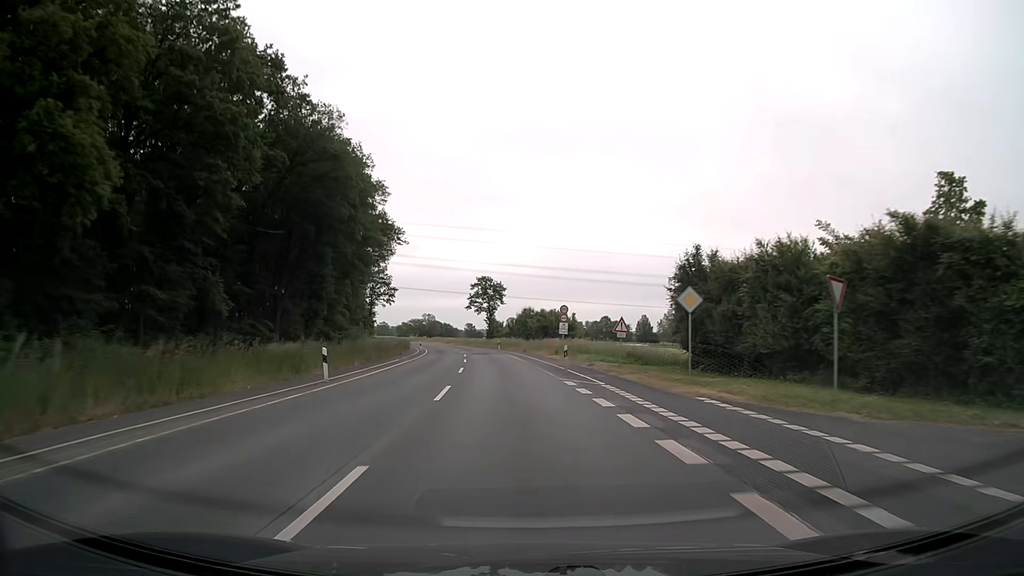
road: secondary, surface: asphalt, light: Day
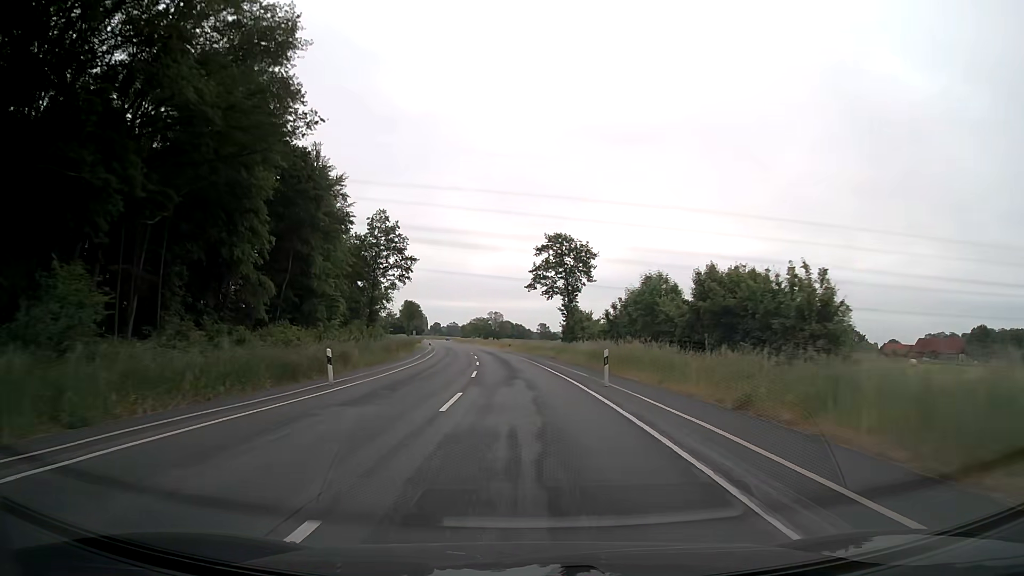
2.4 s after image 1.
(-2.8, +50.5) m; -6°
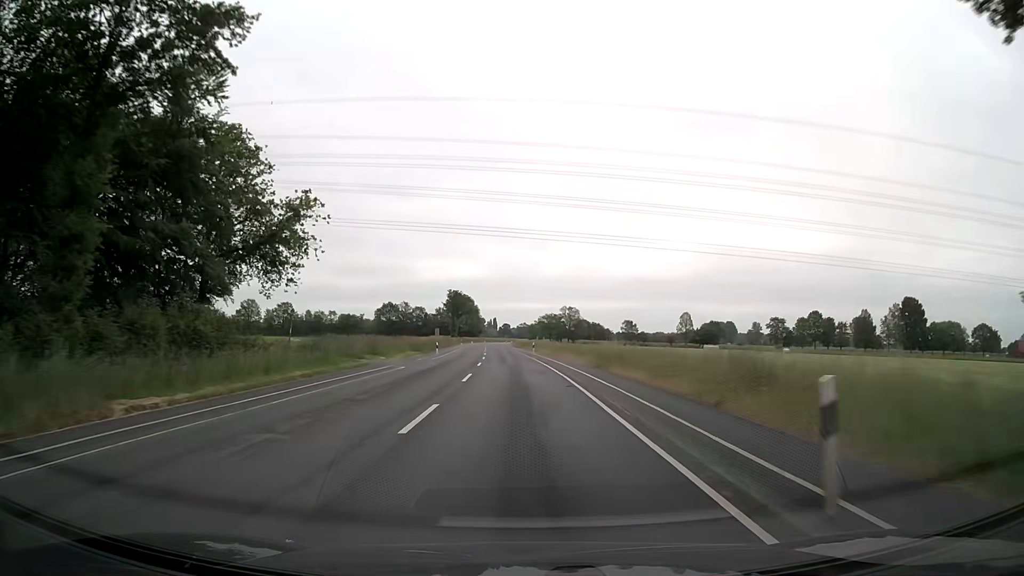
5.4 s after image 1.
(-3.4, +63.3) m; -6°
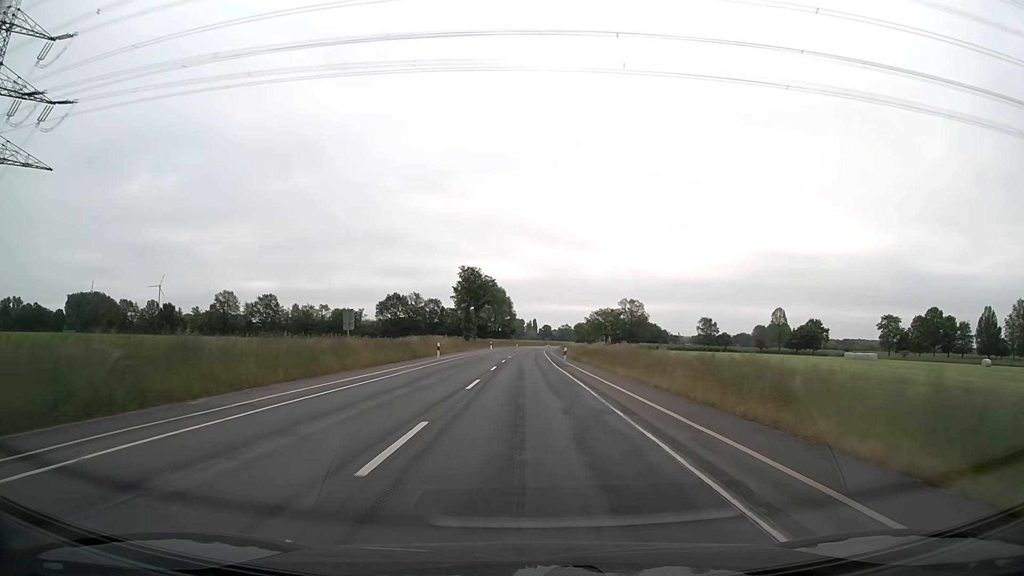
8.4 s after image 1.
(-2.3, +63.5) m; -3°
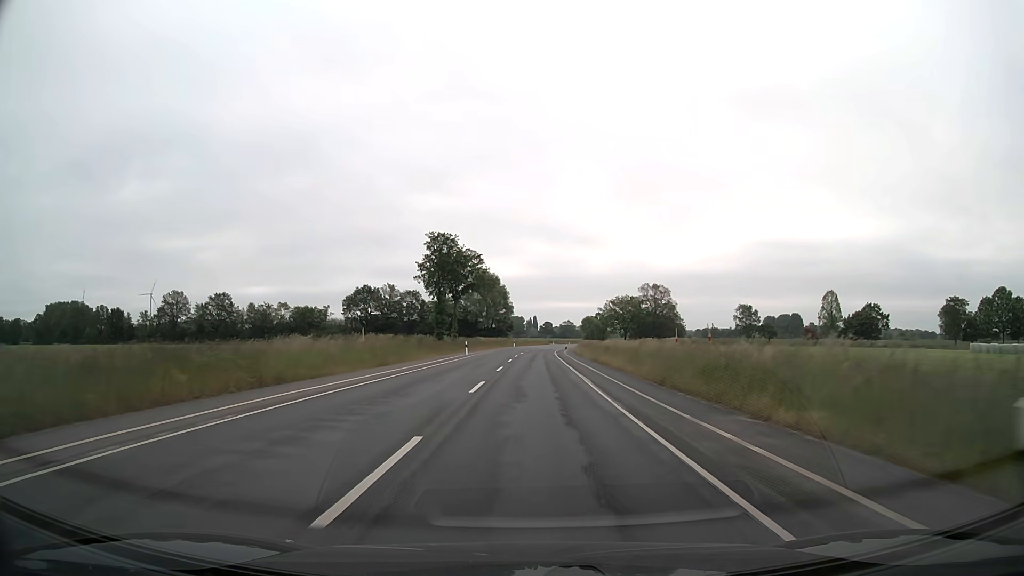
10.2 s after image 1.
(-0.2, +38.1) m; 0°
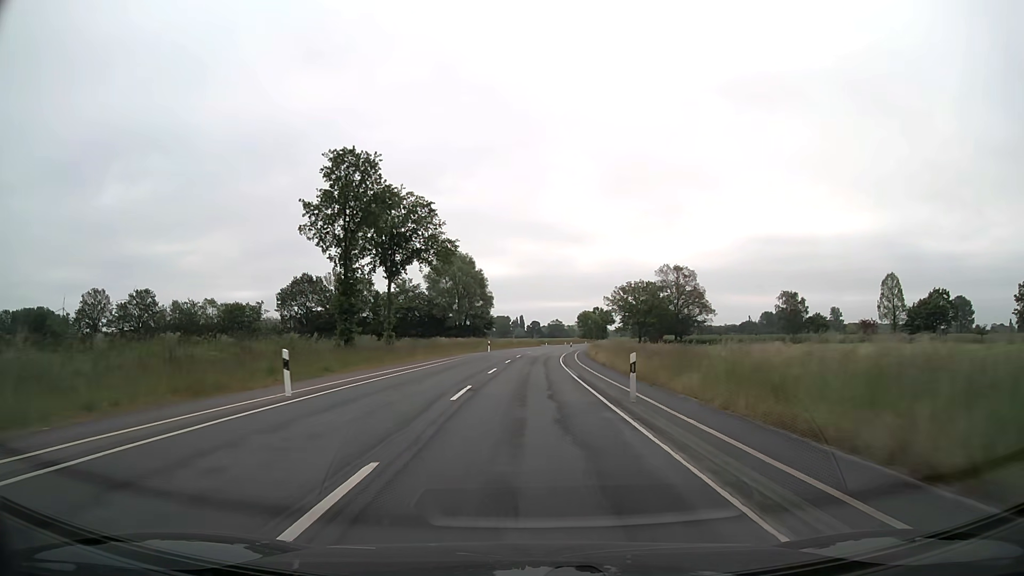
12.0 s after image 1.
(+0.3, +38.1) m; +1°
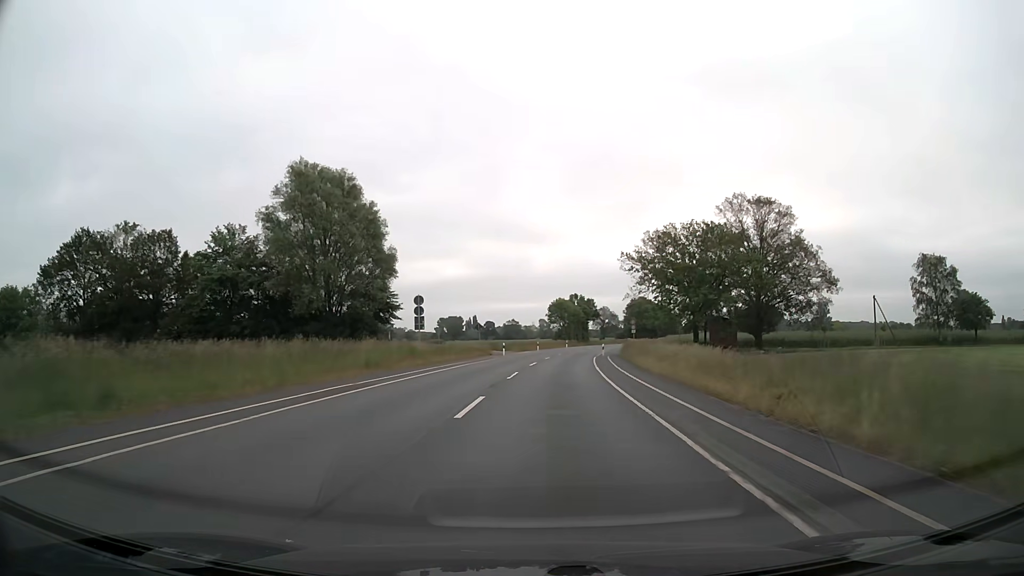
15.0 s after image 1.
(+1.4, +63.4) m; +4°
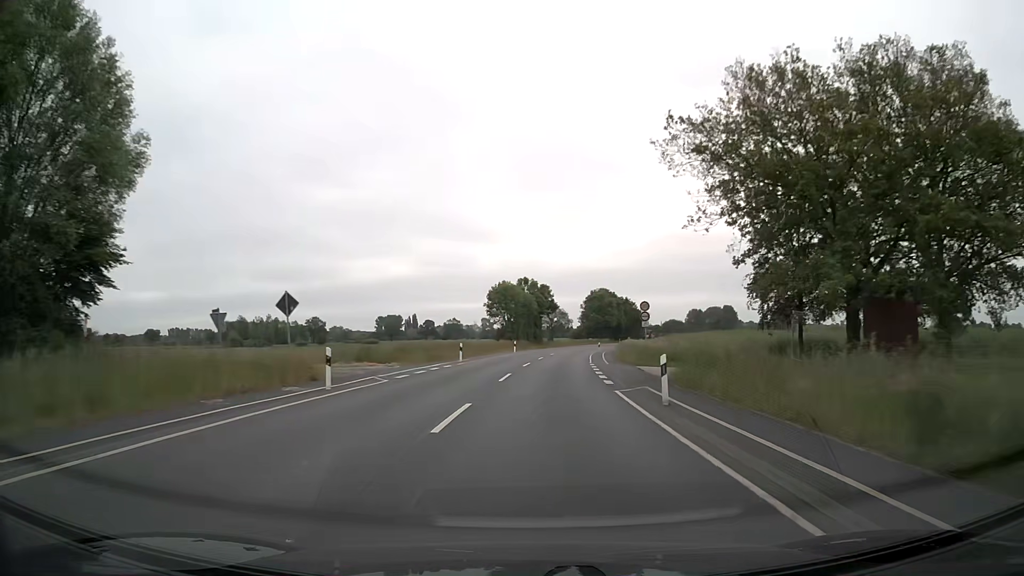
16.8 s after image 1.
(+1.6, +37.9) m; +5°
(0, +10) (0, +20) (+1, +30) (+2, +40) (+3, +50) (+4, +60) (+6, +70) (+7, +80) (+9, +89) (+11, +99) m
